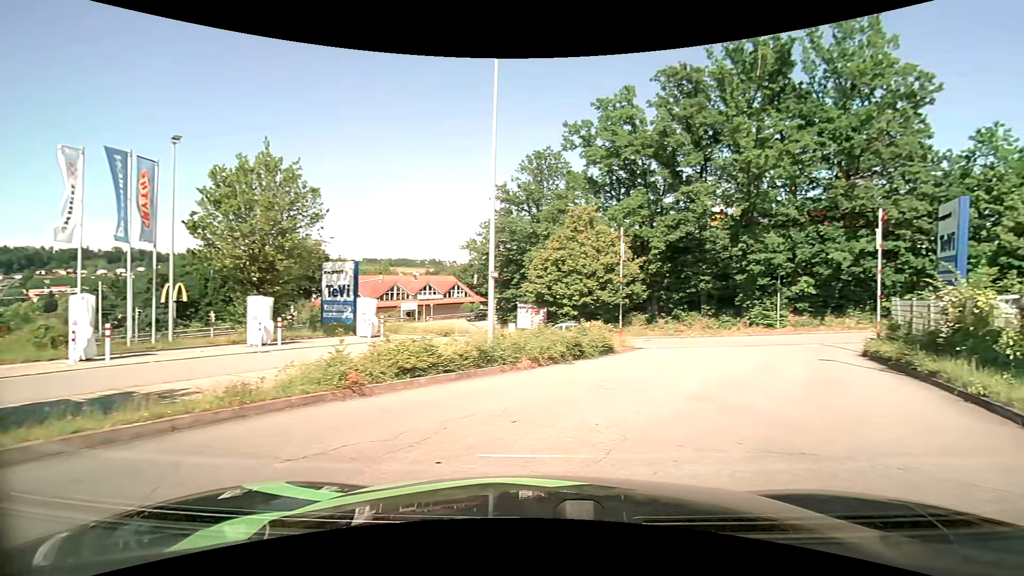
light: Day
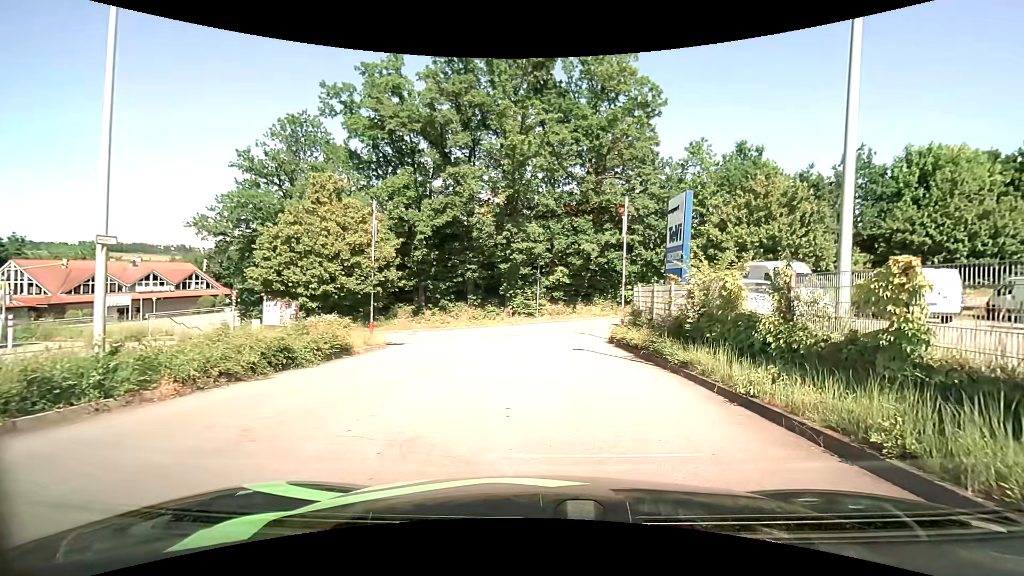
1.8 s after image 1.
(+1.2, +4.3) m; +26°
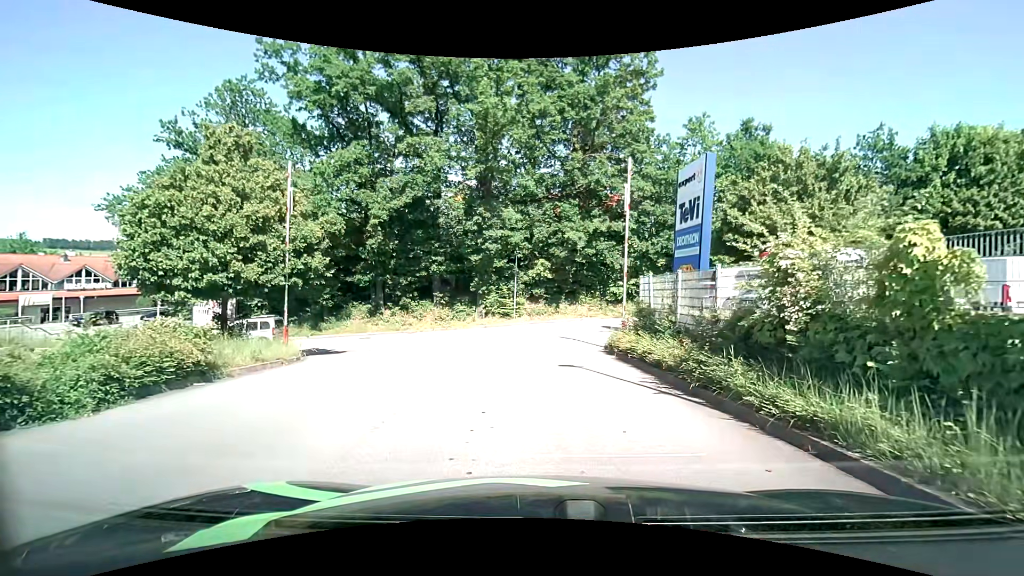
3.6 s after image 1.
(+0.1, +6.0) m; +2°
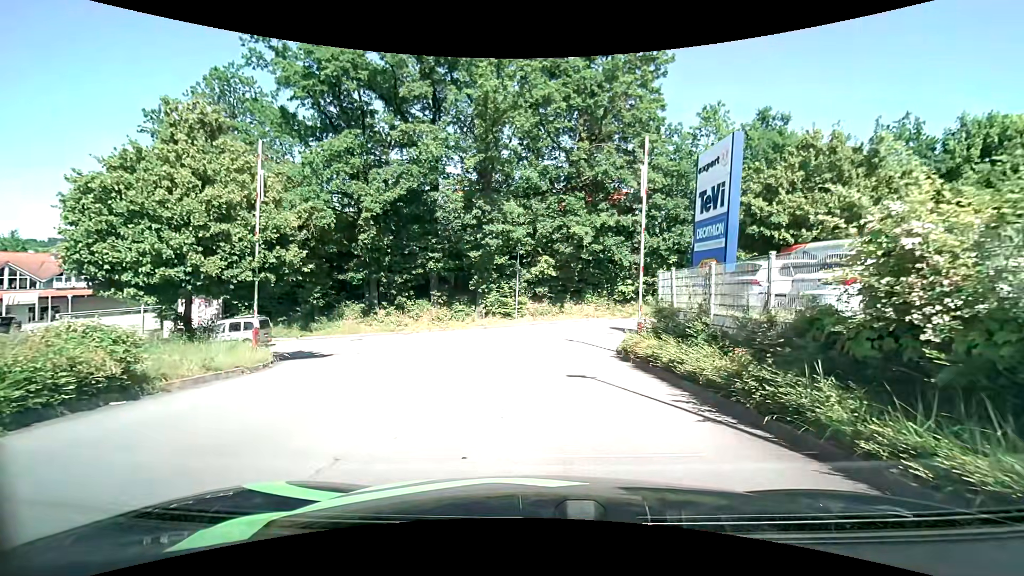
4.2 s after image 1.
(0.0, +2.1) m; 0°
